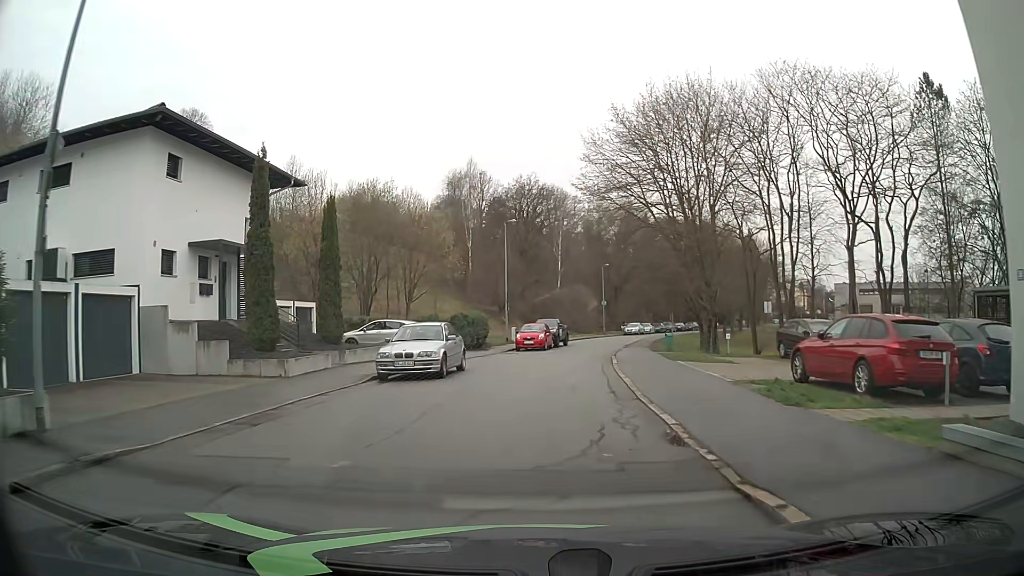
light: Day
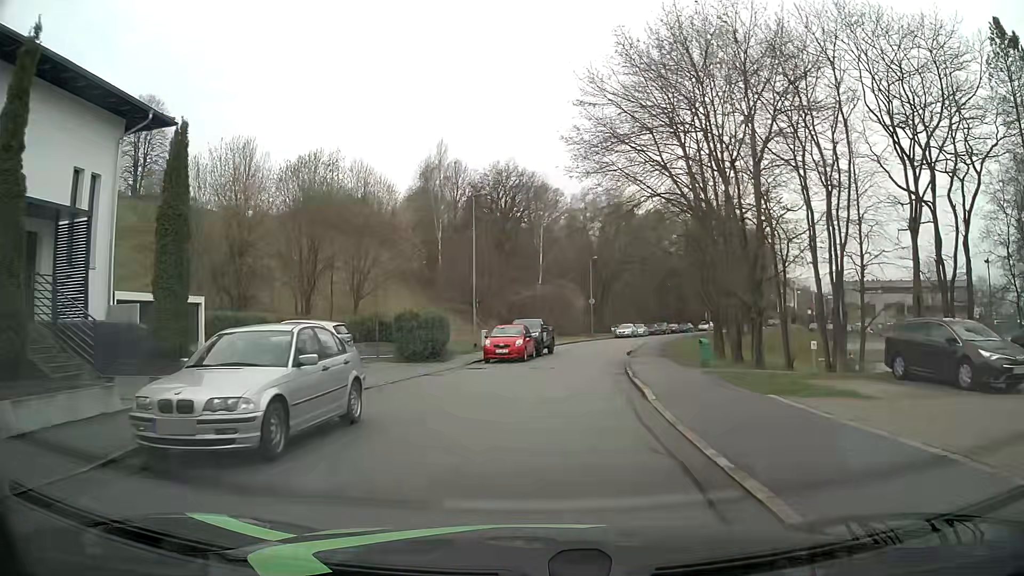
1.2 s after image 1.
(+0.2, +10.1) m; +3°
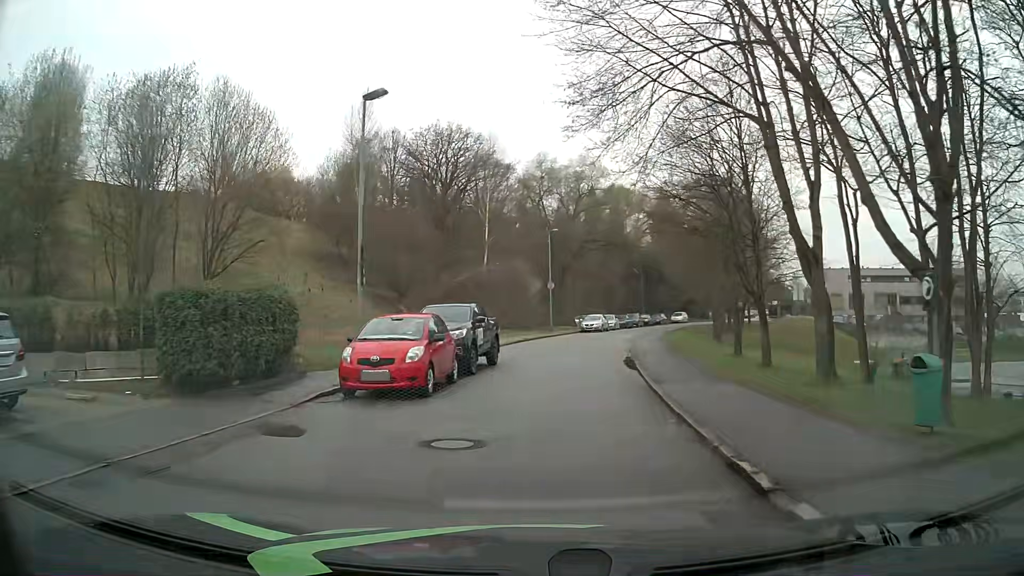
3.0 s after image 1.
(+0.4, +15.1) m; +3°
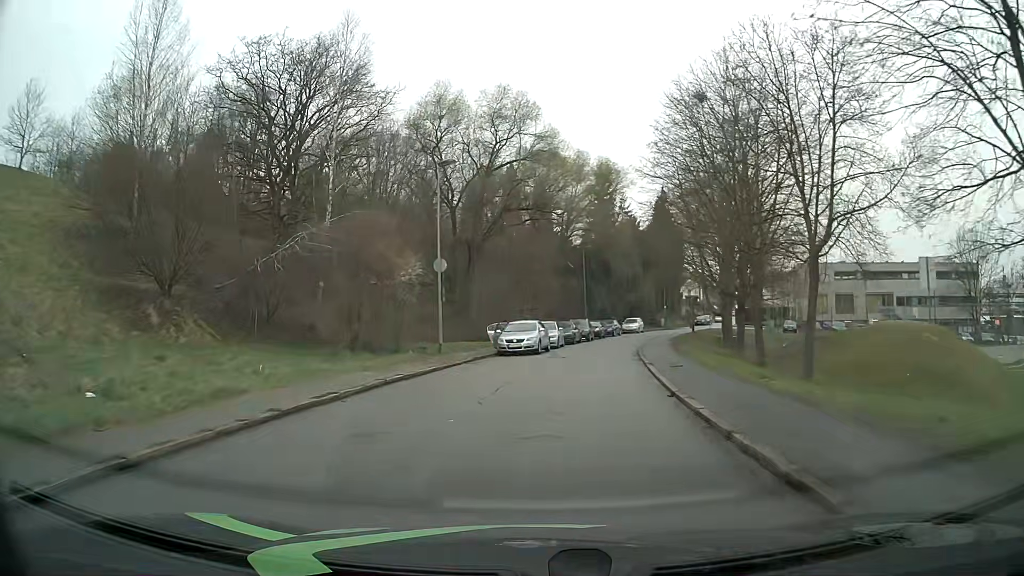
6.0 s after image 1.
(+1.6, +26.4) m; +7°
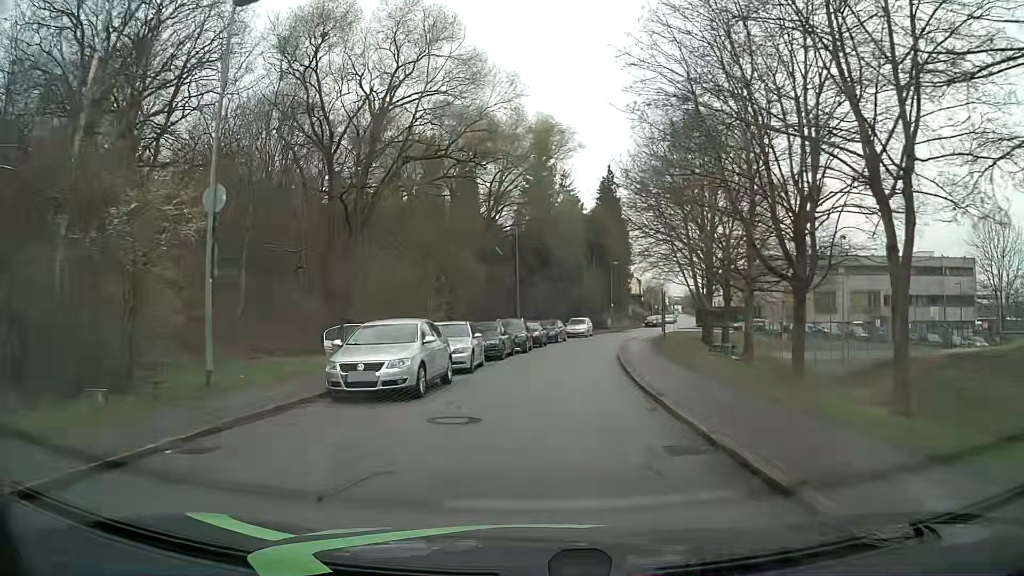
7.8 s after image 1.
(+0.9, +15.9) m; +7°
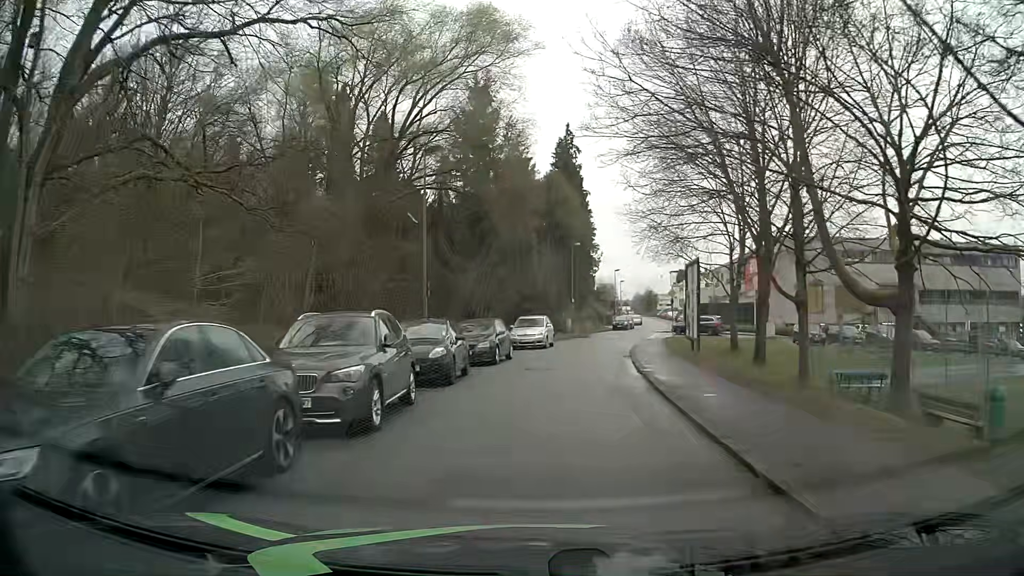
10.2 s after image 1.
(+0.5, +21.2) m; +3°
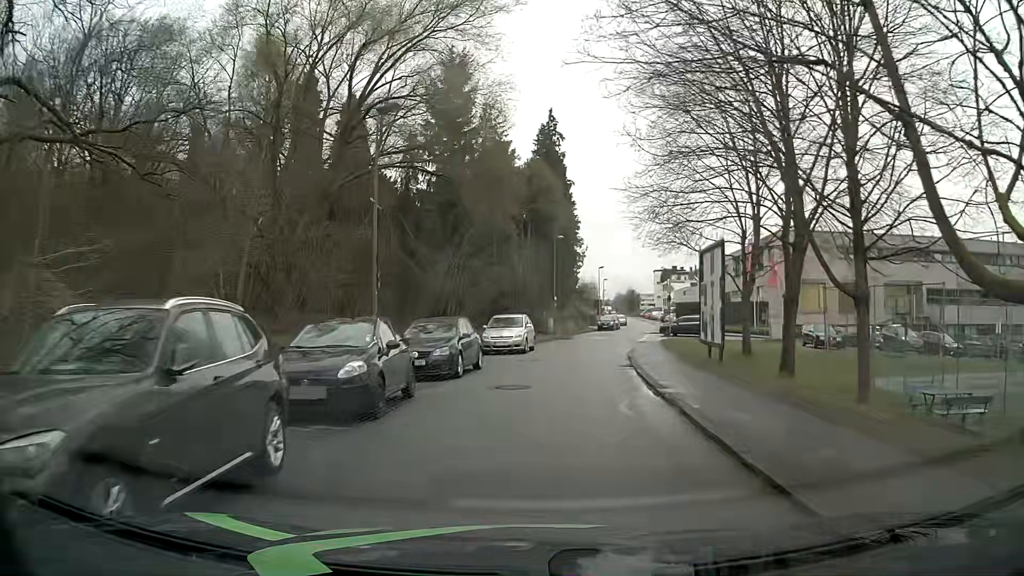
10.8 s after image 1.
(+0.1, +5.3) m; +3°
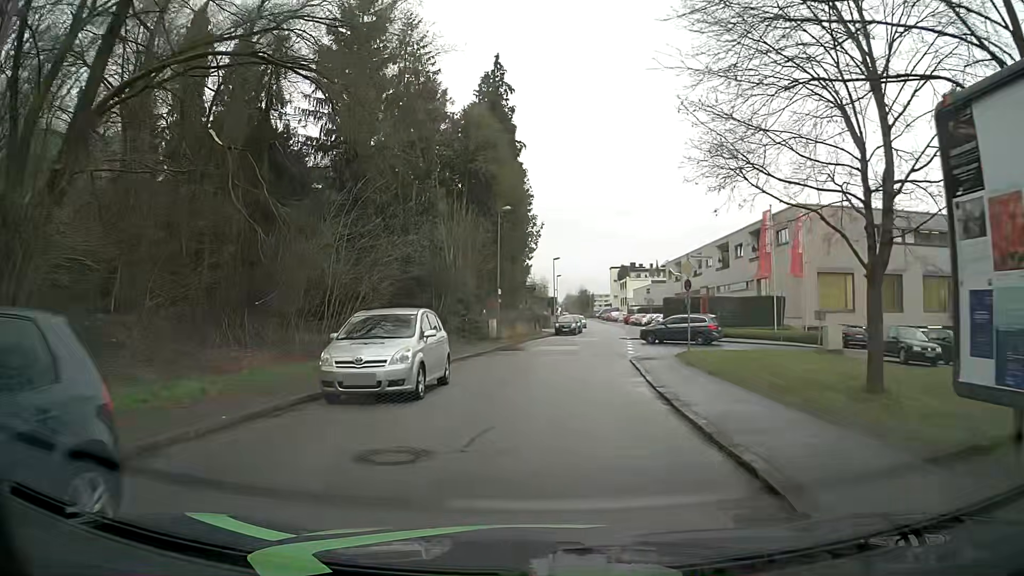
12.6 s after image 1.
(+0.5, +15.3) m; +3°
